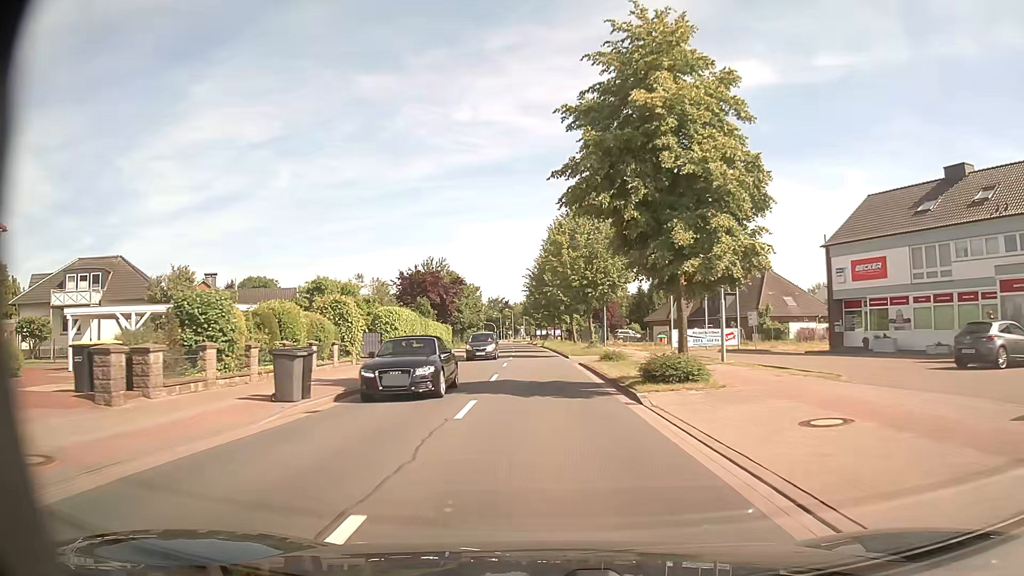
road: secondary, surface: asphalt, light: Day
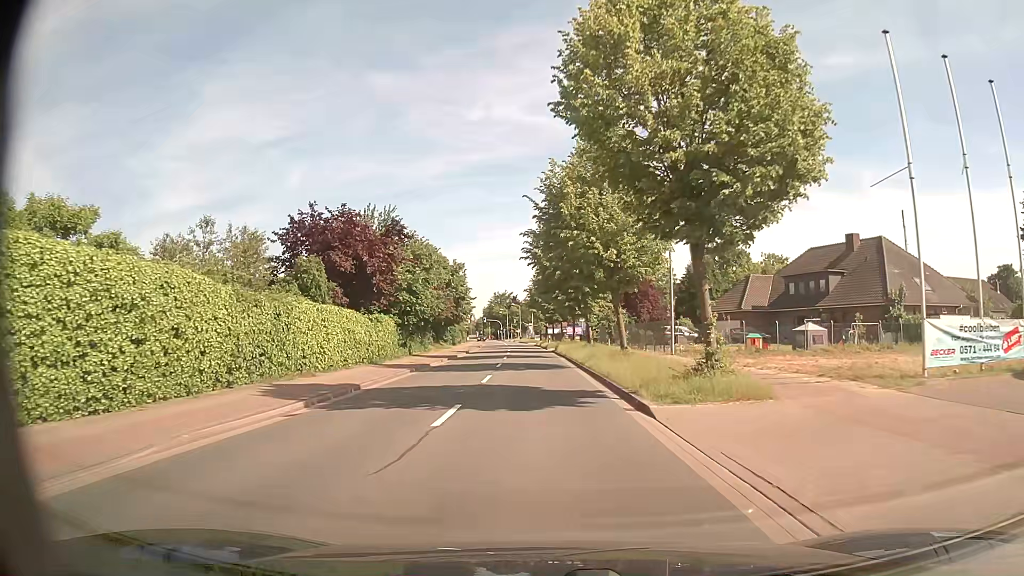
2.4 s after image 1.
(-0.4, +28.0) m; -1°
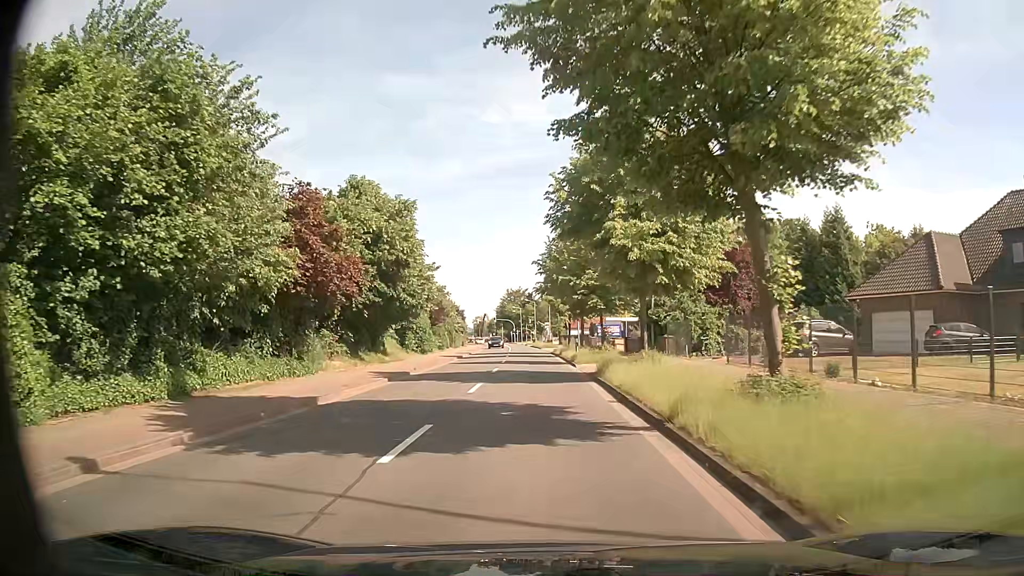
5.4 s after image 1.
(-0.4, +29.8) m; -2°
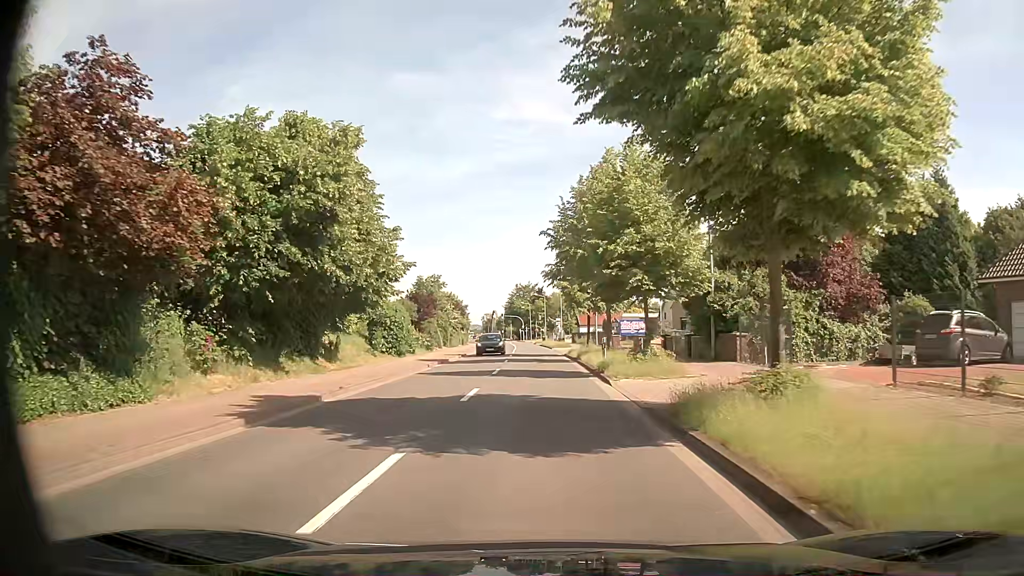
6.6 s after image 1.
(-0.1, +11.7) m; 0°
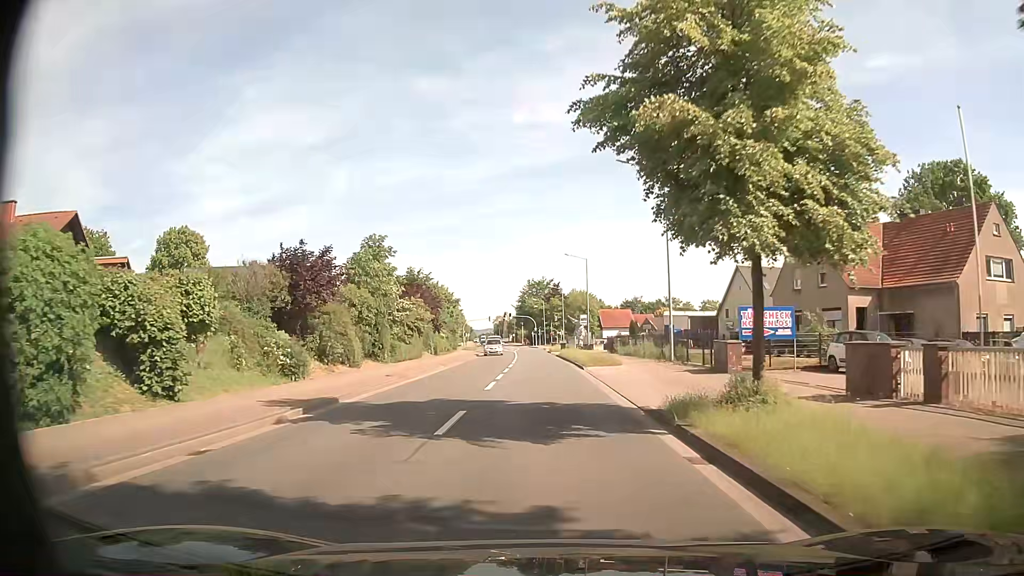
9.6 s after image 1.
(-0.7, +31.3) m; -2°
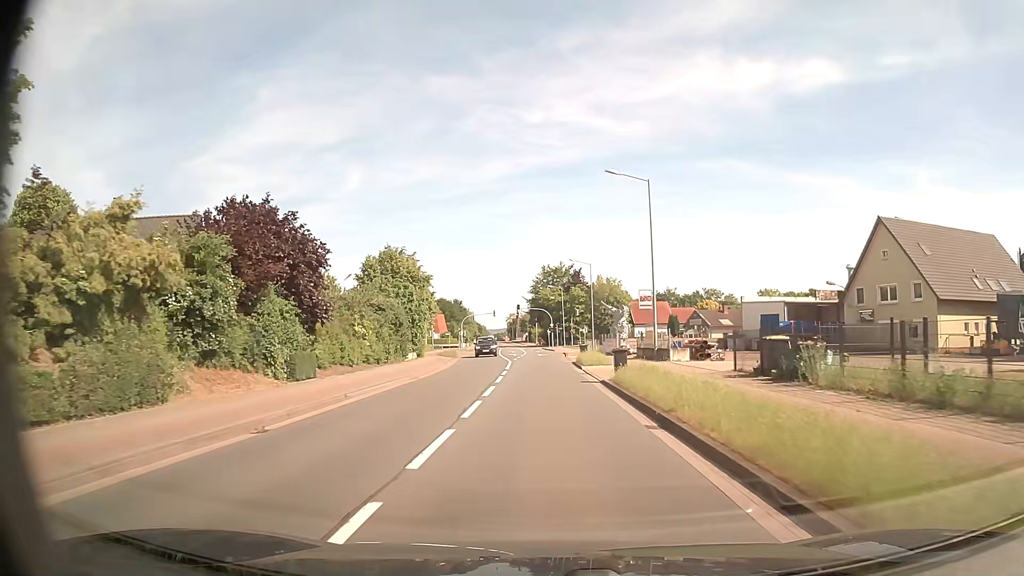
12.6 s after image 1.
(-0.1, +33.9) m; -1°
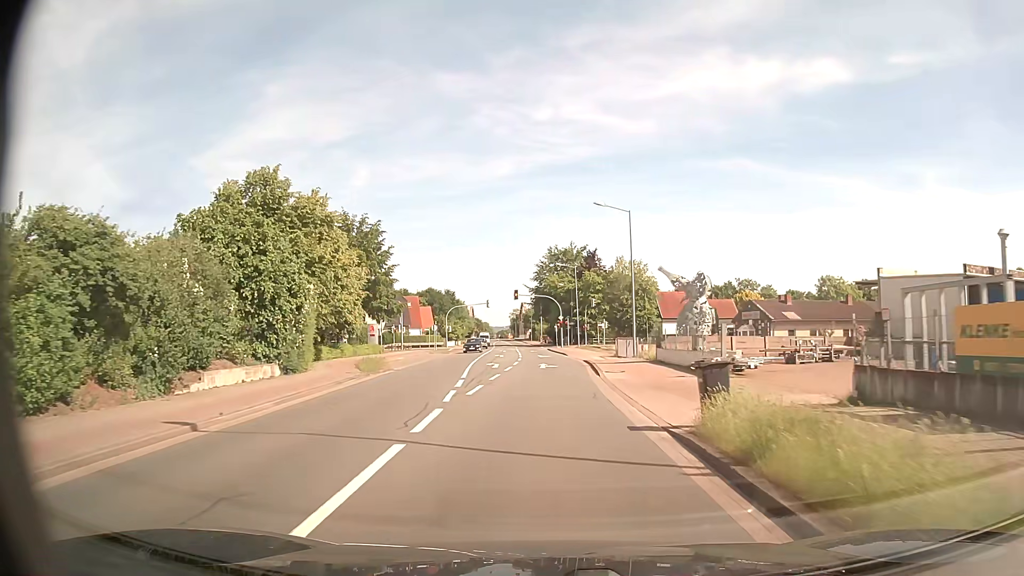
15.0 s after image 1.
(-0.2, +28.4) m; 0°
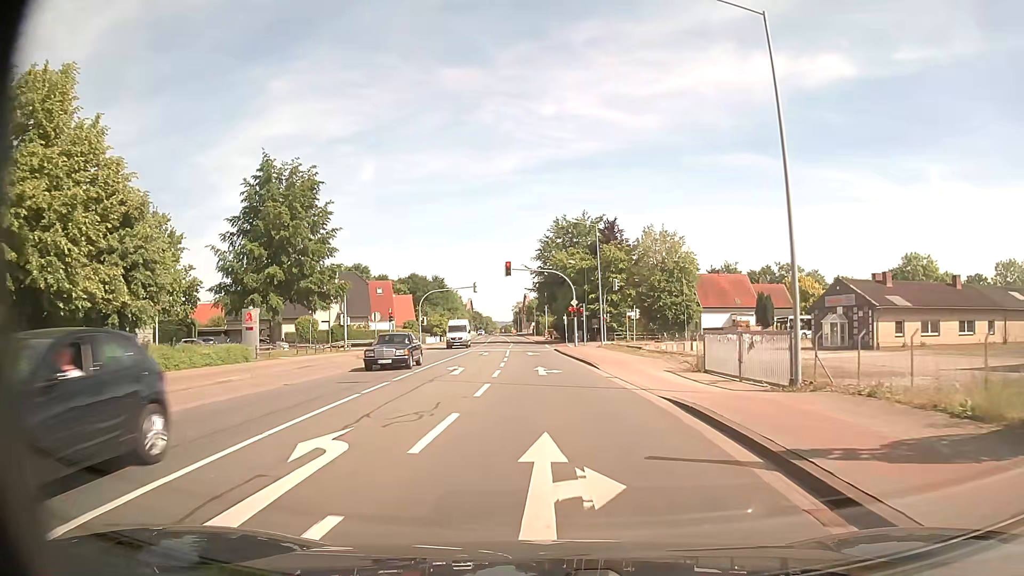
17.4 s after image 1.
(-0.1, +26.1) m; 0°
(0, +10) (0, +20) (0, +30) (-1, +40) (-1, +50) (-2, +60) (-2, +70) (-3, +80) (-3, +90) (-4, +100) m
